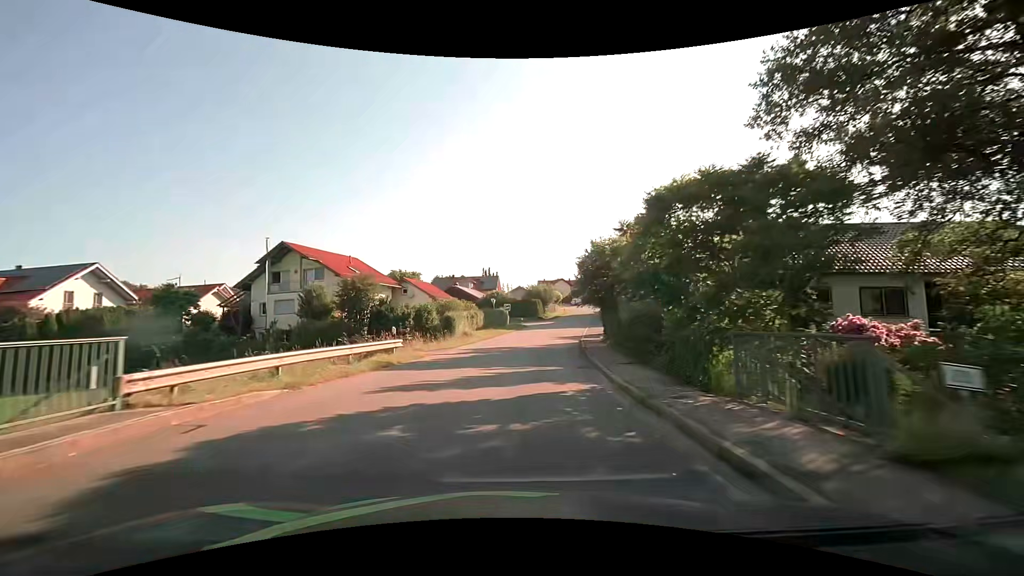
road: tertiary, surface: asphalt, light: Day
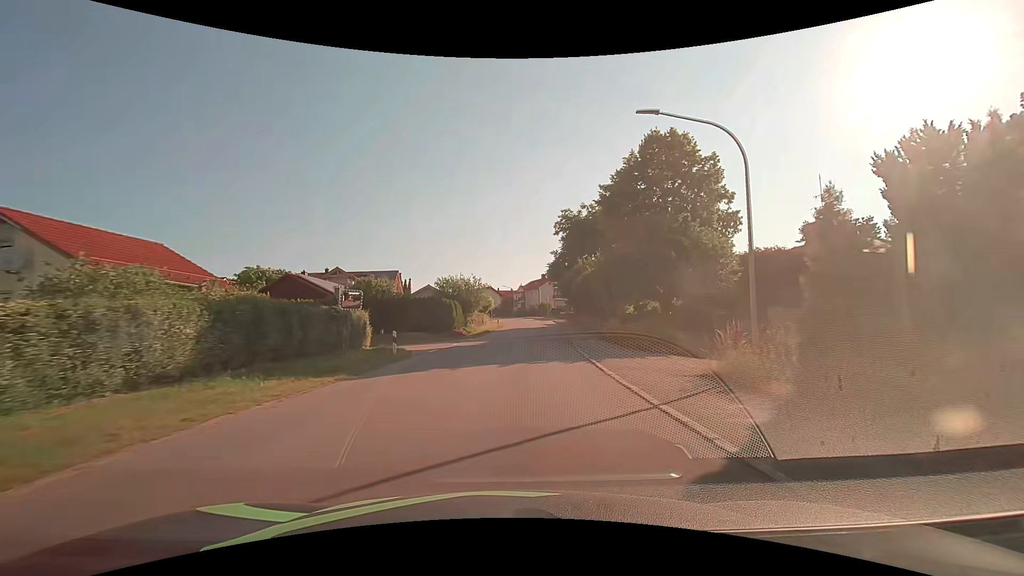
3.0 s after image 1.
(+2.8, +37.0) m; +9°
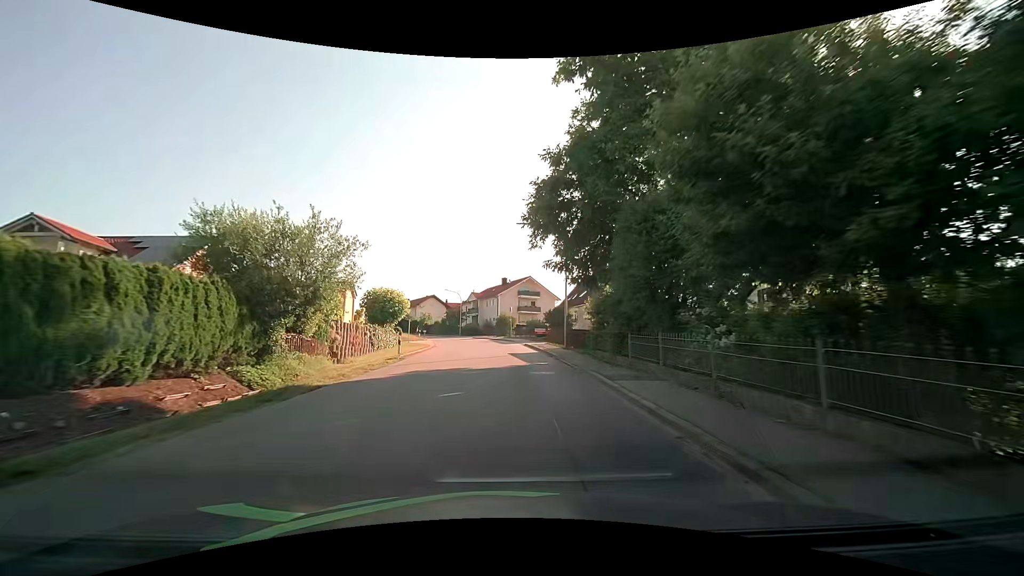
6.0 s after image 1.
(+2.0, +36.5) m; +5°
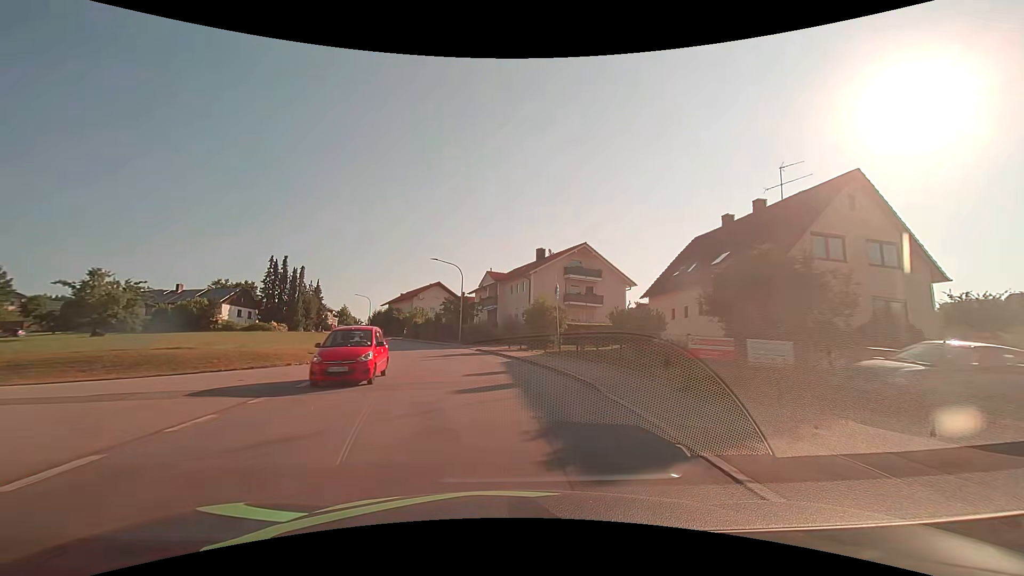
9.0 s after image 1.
(-0.5, +36.9) m; -4°
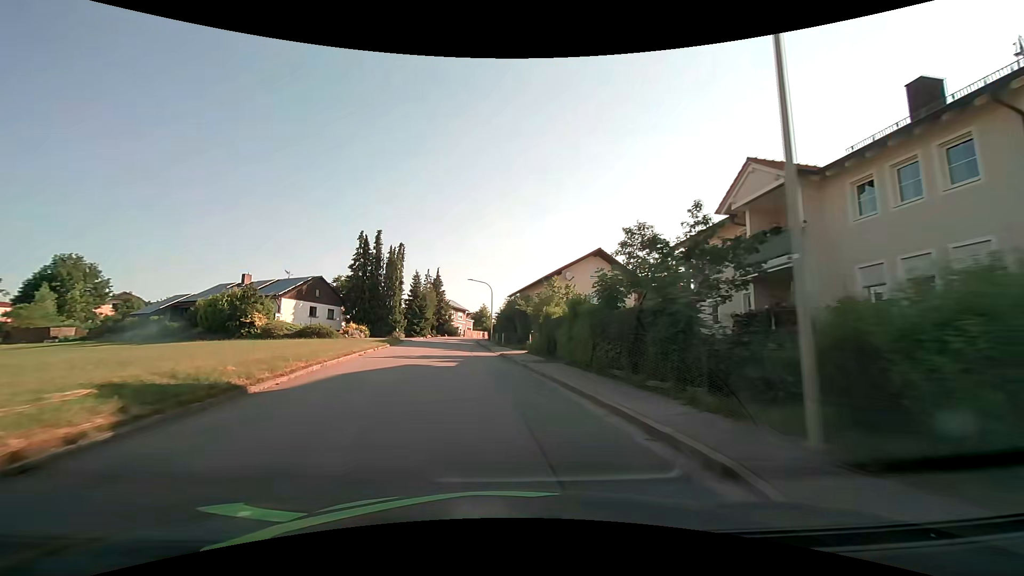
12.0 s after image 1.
(-4.6, +37.3) m; -17°
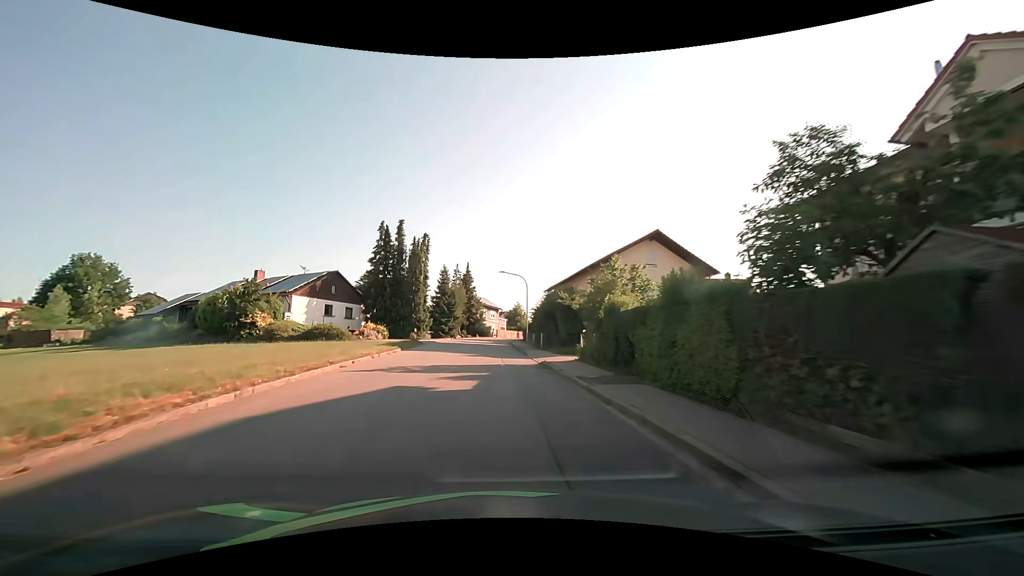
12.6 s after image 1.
(-0.3, +7.6) m; -4°
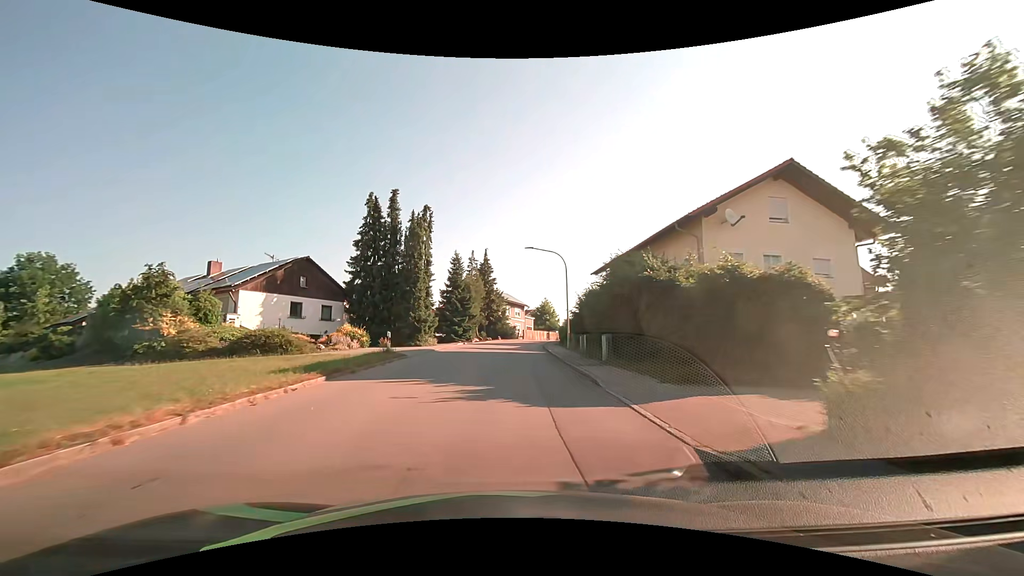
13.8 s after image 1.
(-0.7, +15.2) m; -4°
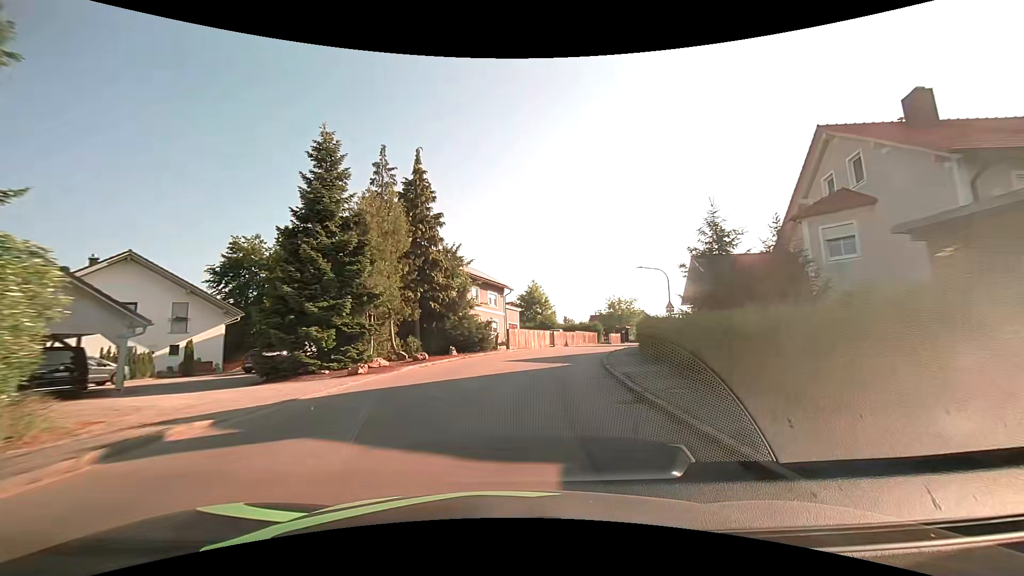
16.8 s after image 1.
(+0.4, +38.2) m; +3°
(0, +10) (+2, +20) (+4, +30) (+7, +39) (+12, +48) (+16, +57) (+21, +66) (+26, +74) (+32, +83) (+37, +91) m
